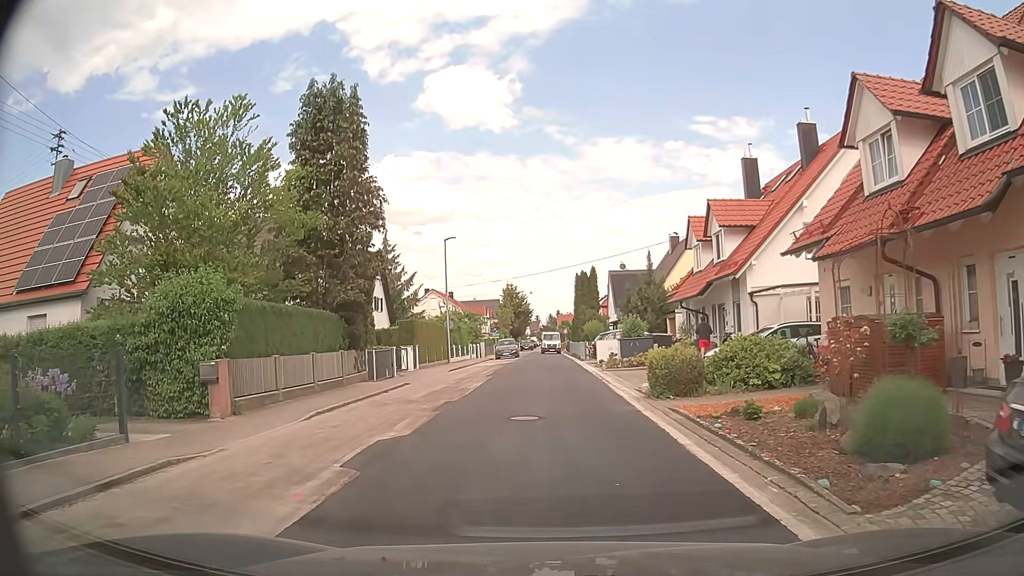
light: Day
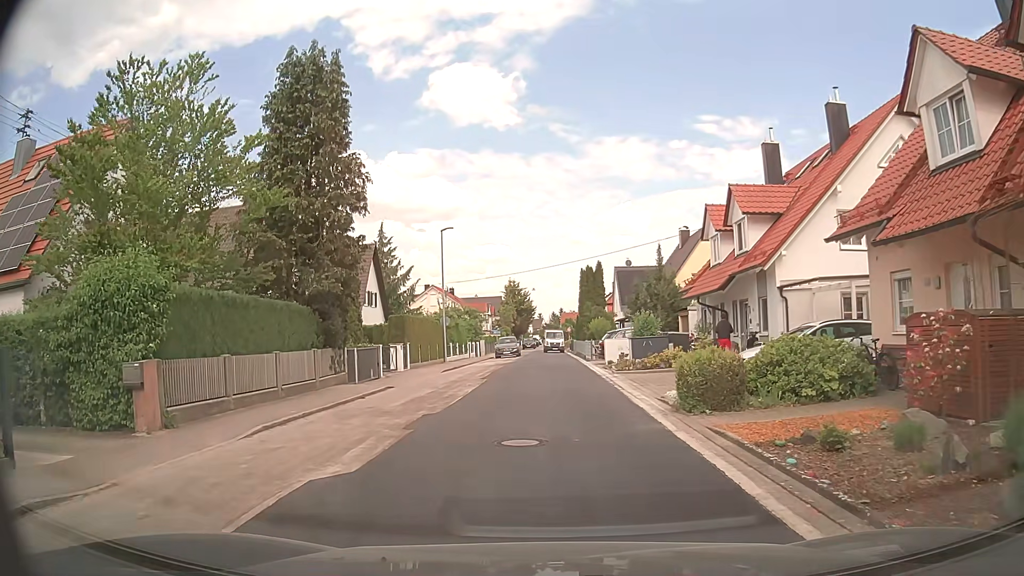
(0.0, +2.8) m; 0°
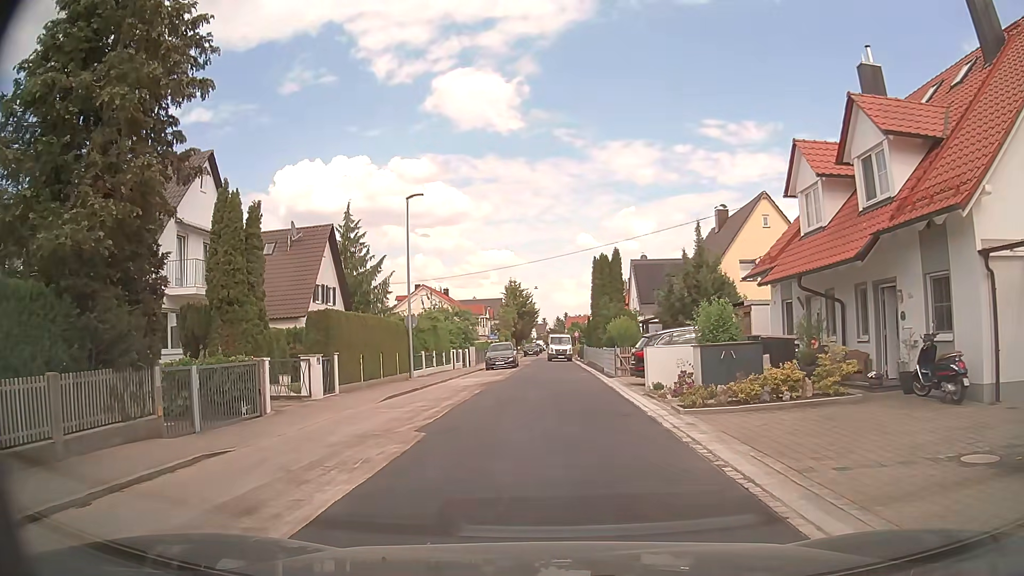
(-0.1, +10.9) m; -1°
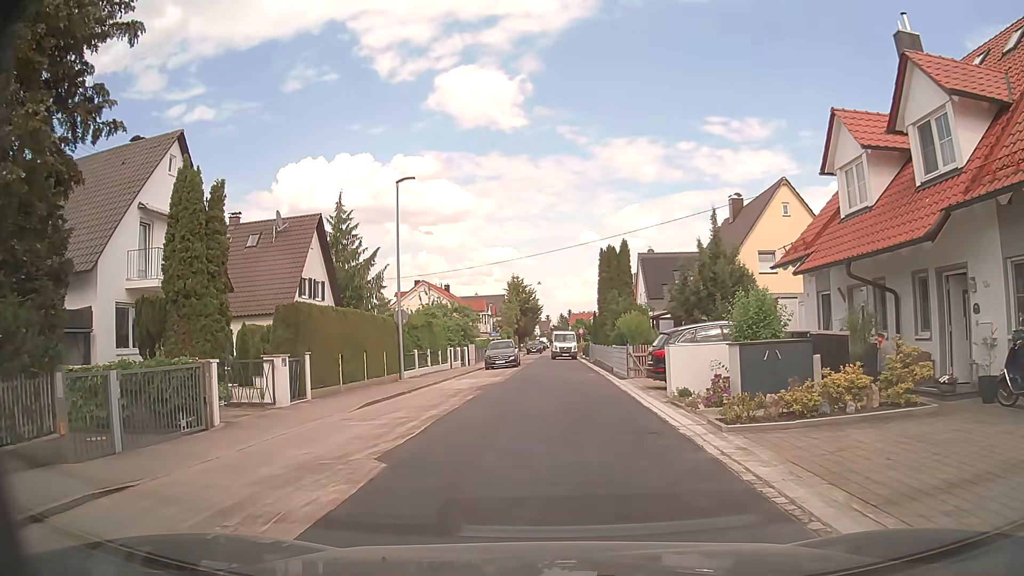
(0.0, +2.7) m; 0°
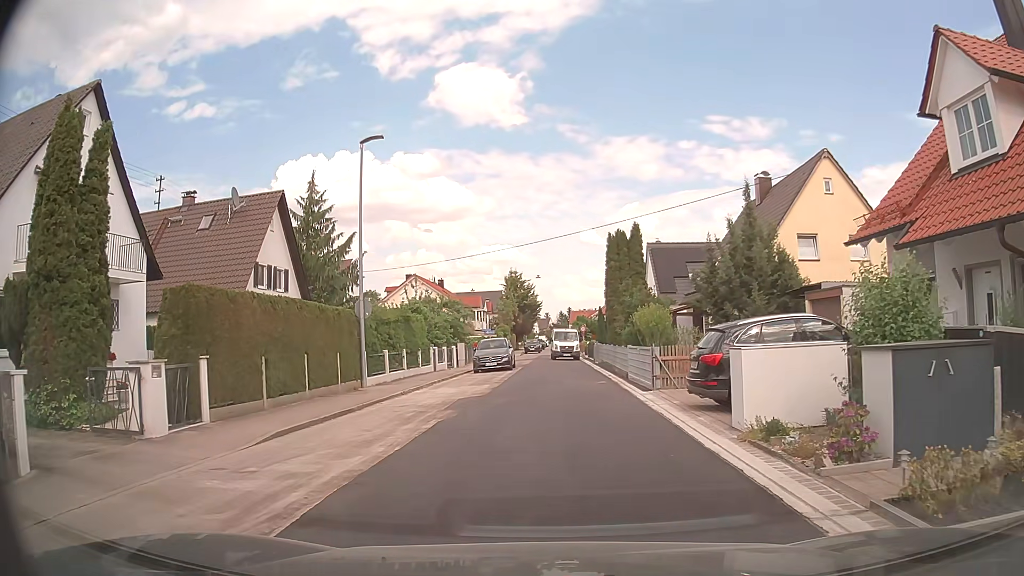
(0.0, +5.5) m; +1°
